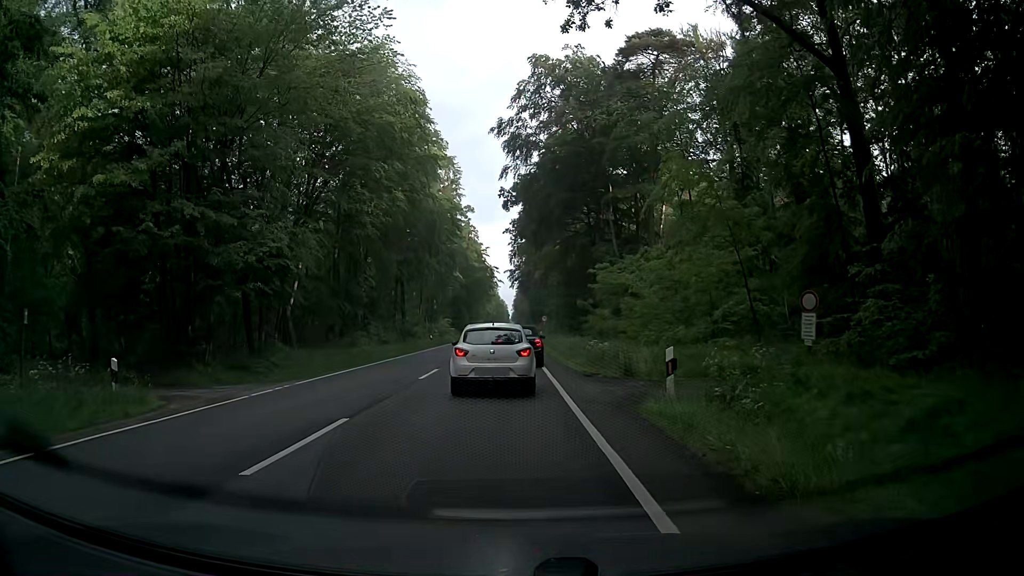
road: primary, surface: asphalt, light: Day
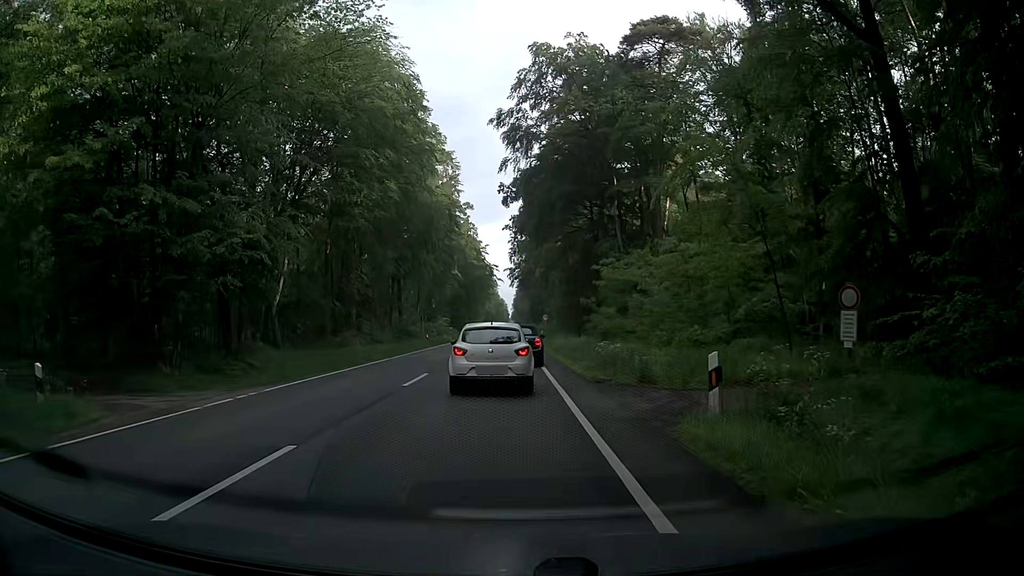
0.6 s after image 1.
(-0.1, +2.5) m; 0°
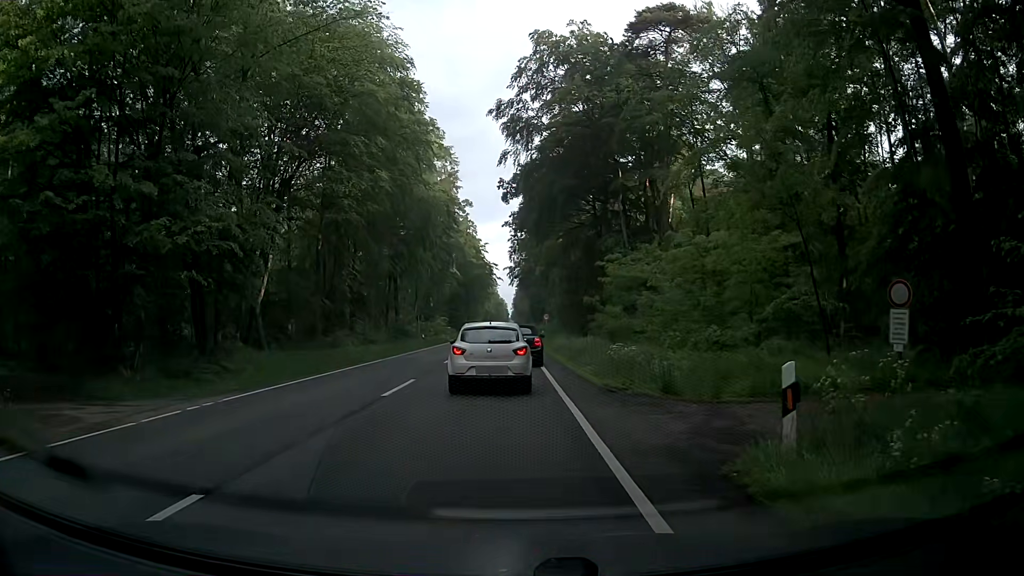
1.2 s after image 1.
(-0.1, +2.5) m; 0°
(0, +10) (0, +20) (0, +30) (0, +40) (-1, +50) (-1, +60) (-1, +70) (-1, +80) (-2, +90) (-2, +100) m
